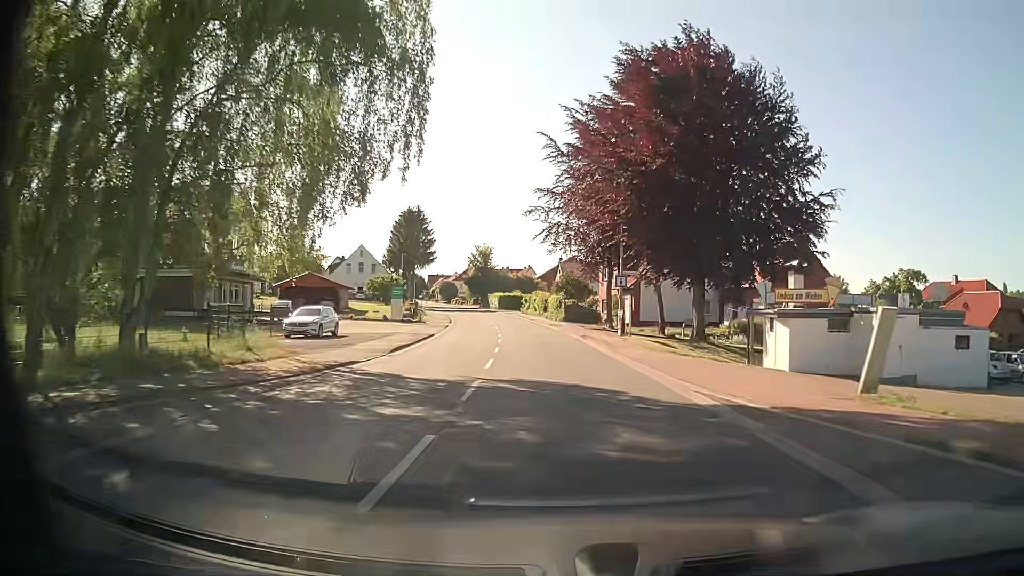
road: tertiary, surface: asphalt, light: Day
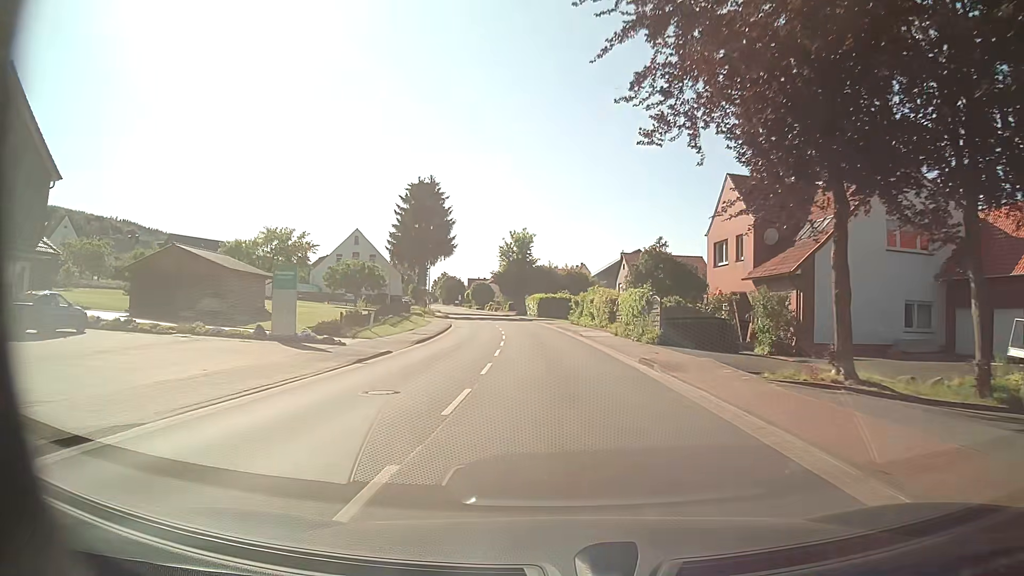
(-1.2, +32.1) m; -5°
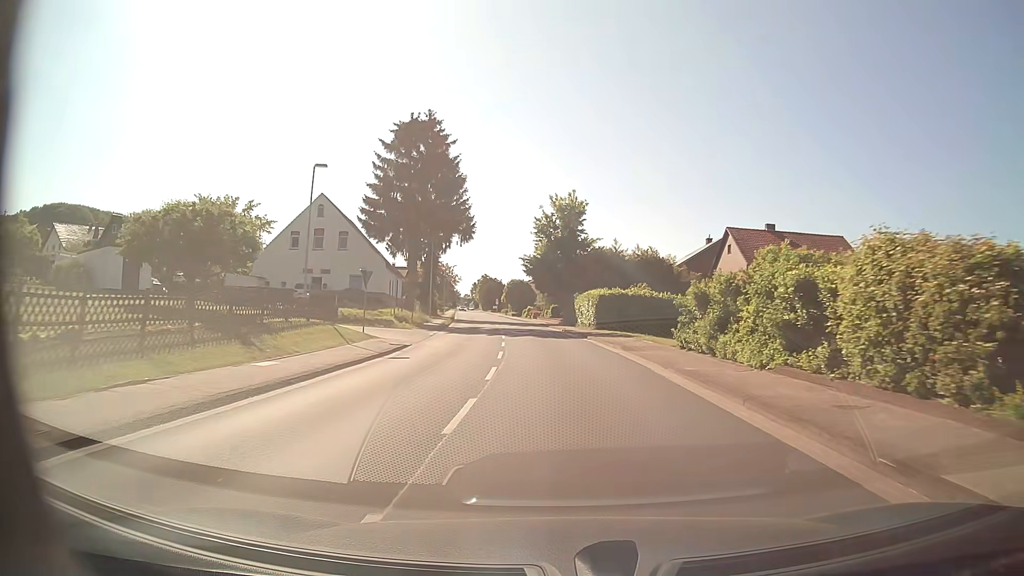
(-1.2, +32.0) m; -4°
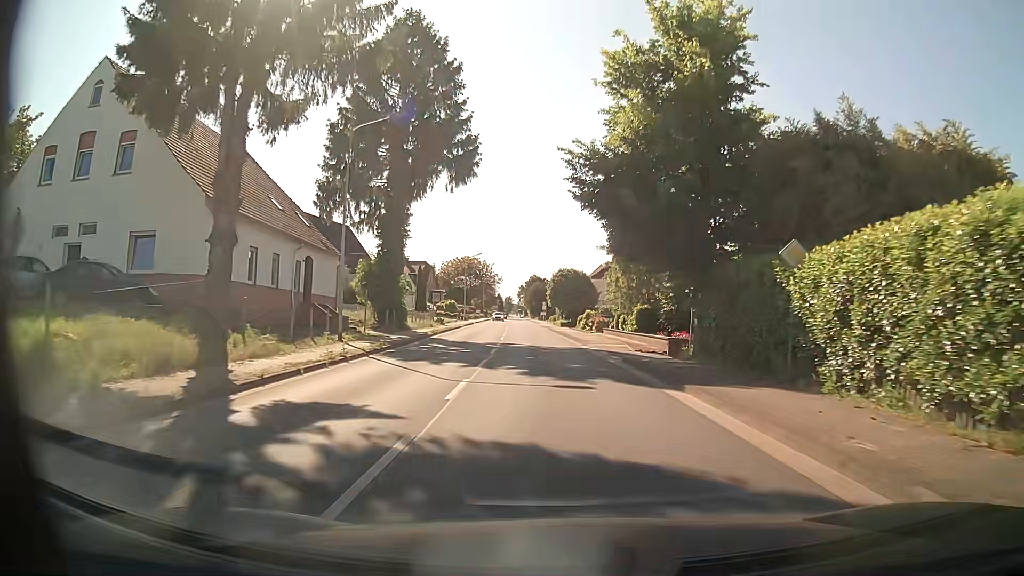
(-1.7, +39.8) m; -5°
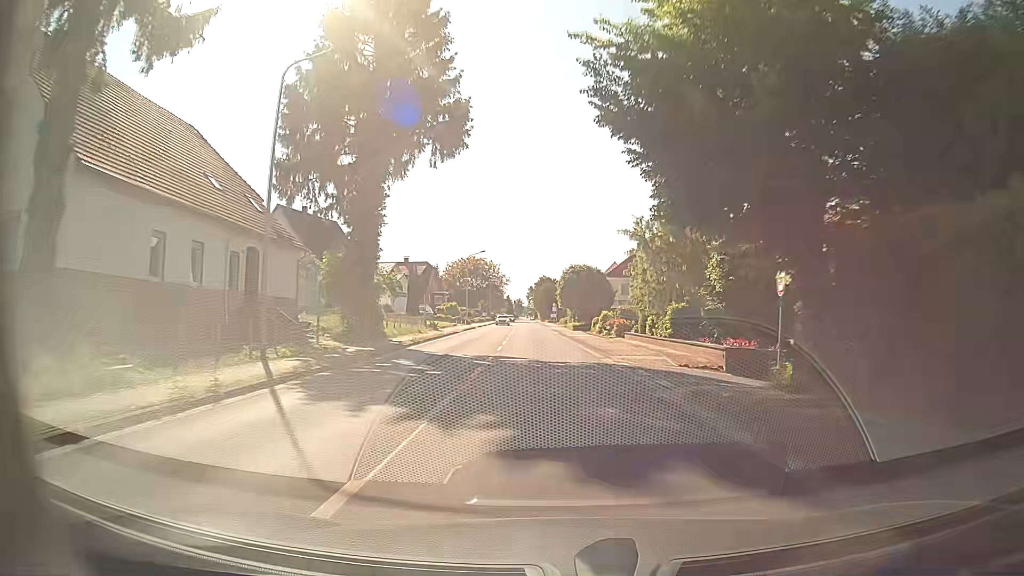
(-0.1, +8.0) m; -1°
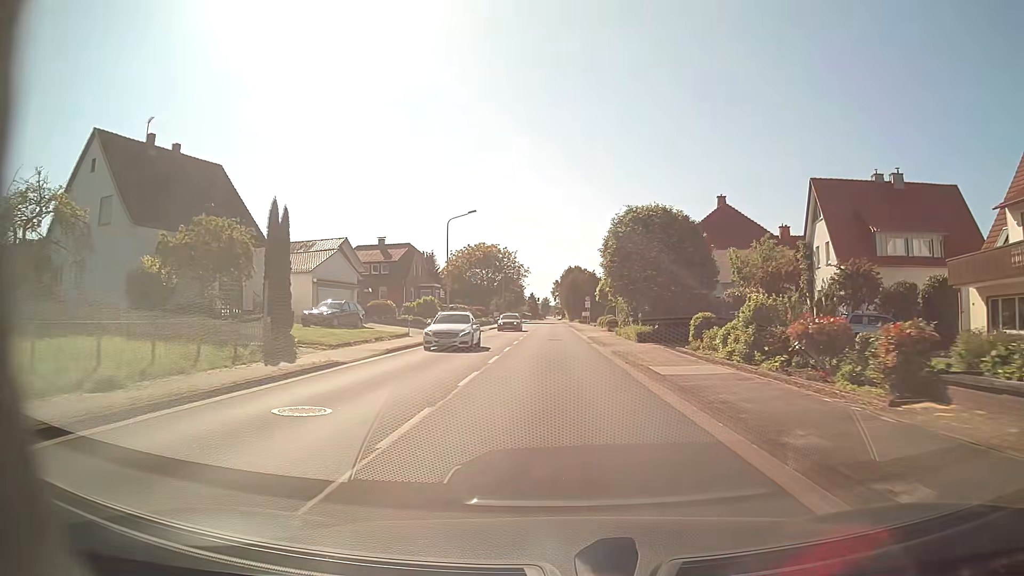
(-0.9, +32.1) m; -3°
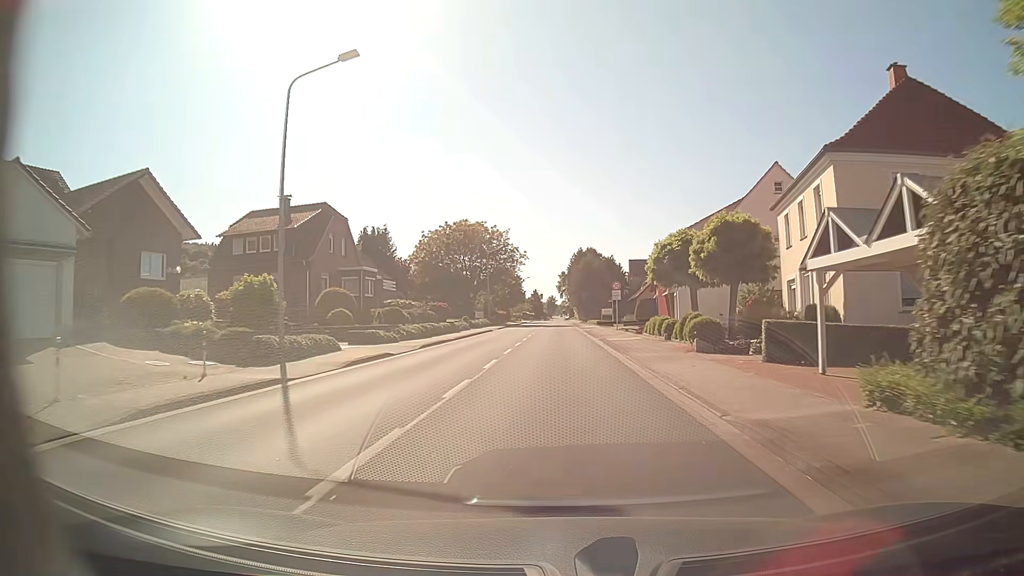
(-0.2, +32.2) m; -1°
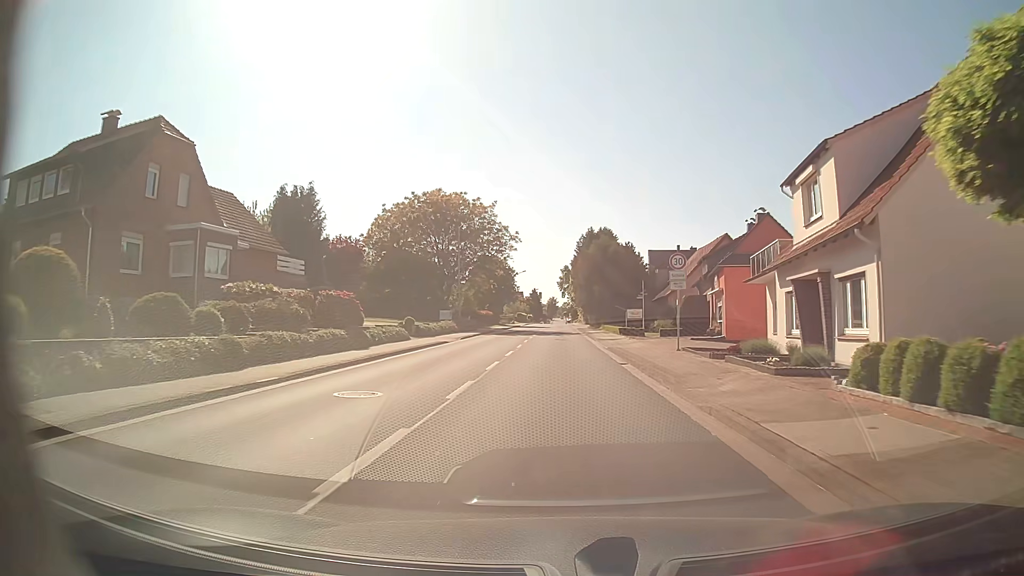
(+0.1, +24.1) m; 0°
(0, +10) (0, +20) (0, +30) (0, +40) (0, +50) (0, +60) (0, +70) (0, +80) (0, +90) (0, +100) m
